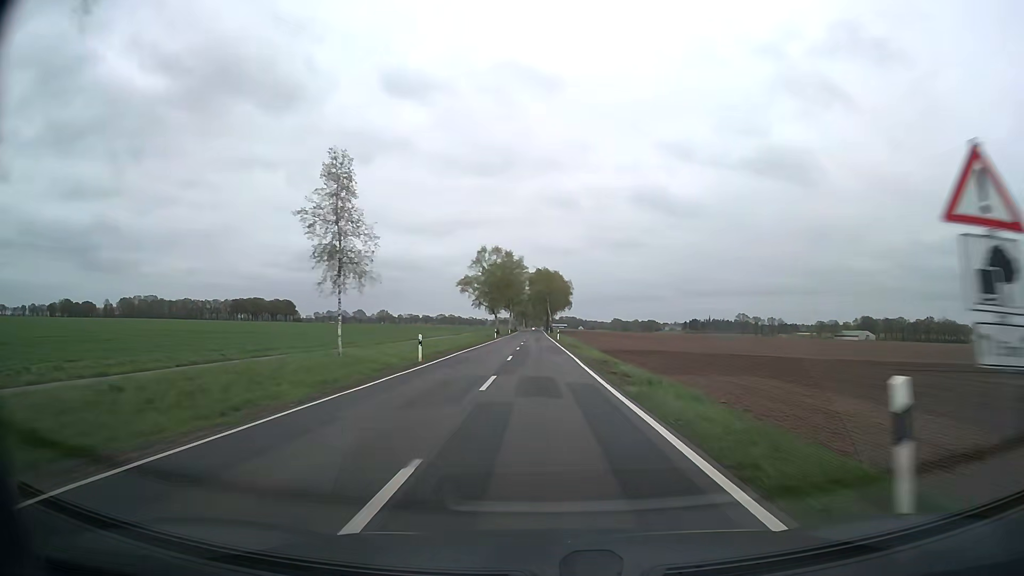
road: secondary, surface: asphalt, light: Day
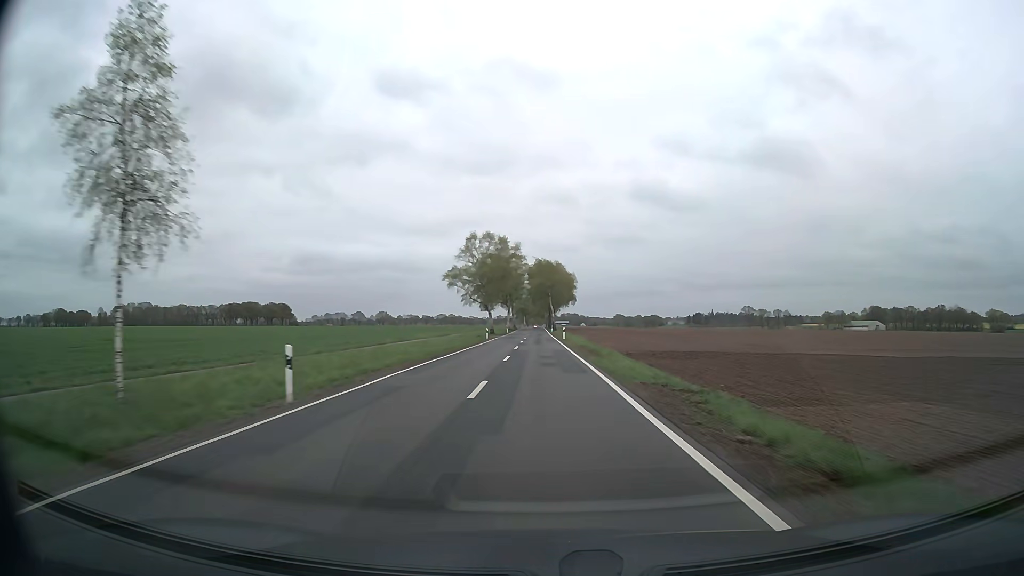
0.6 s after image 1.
(0.0, +14.9) m; 0°
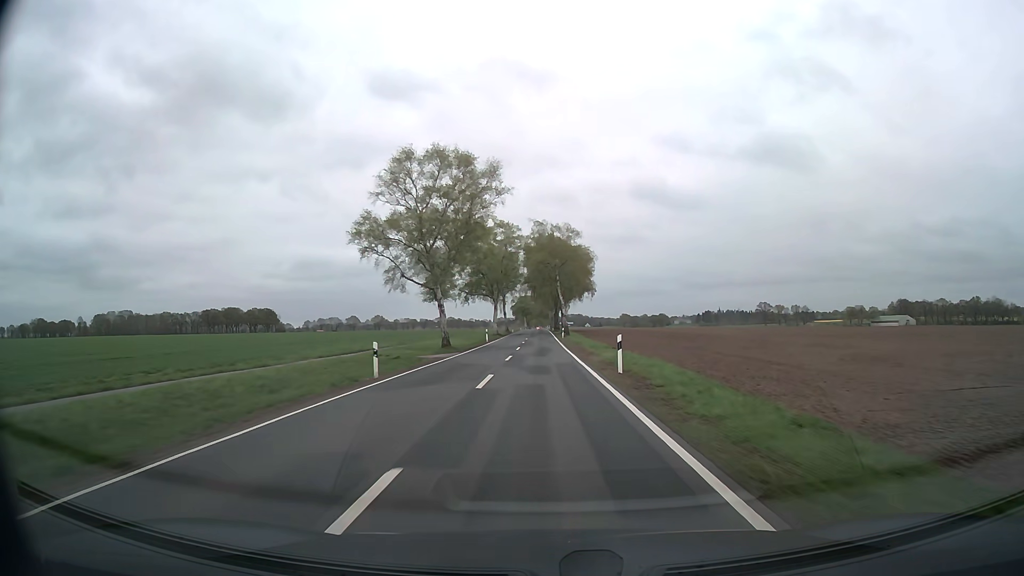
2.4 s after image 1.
(0.0, +45.5) m; 0°
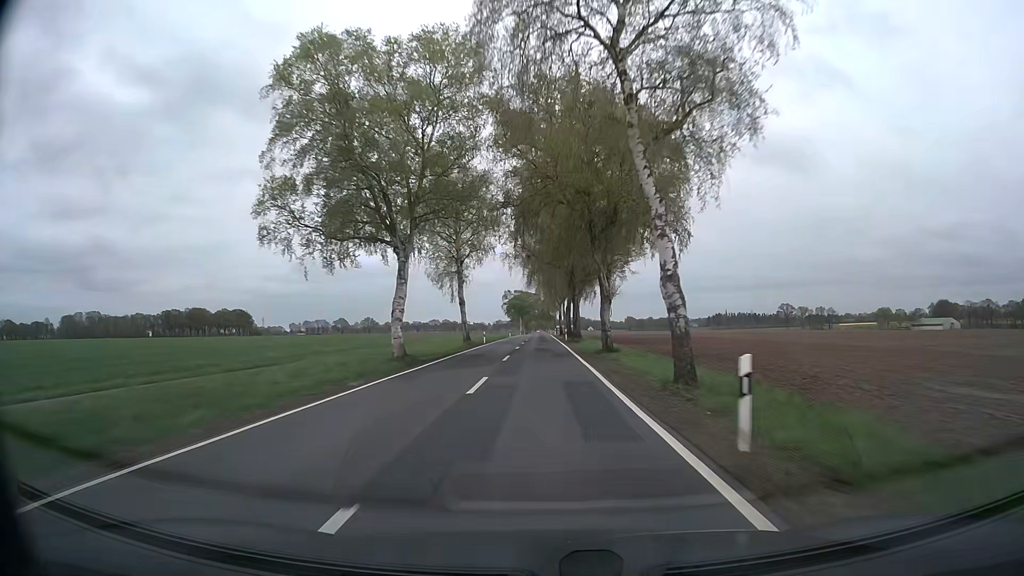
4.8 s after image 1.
(0.0, +61.8) m; 0°
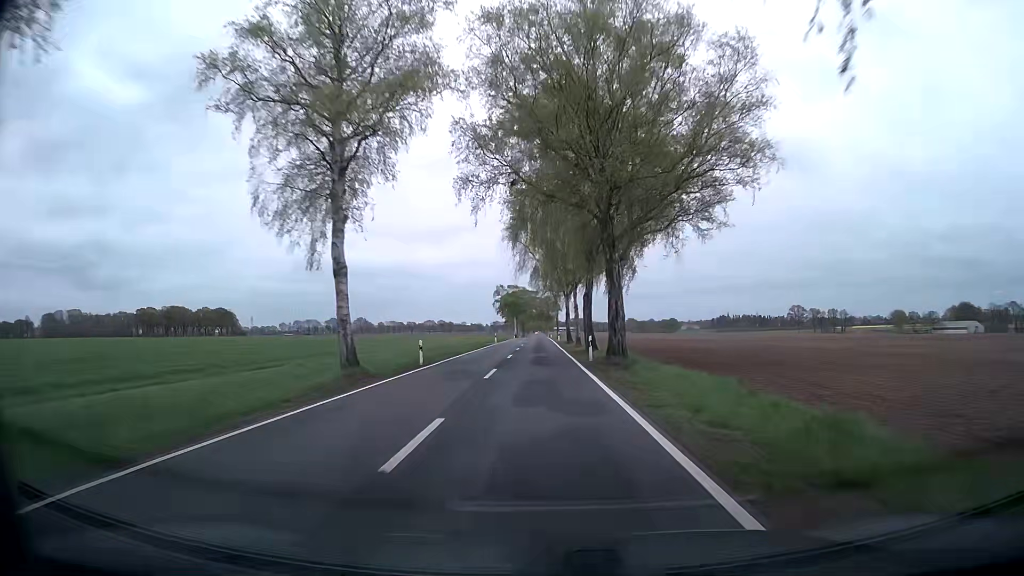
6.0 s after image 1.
(0.0, +31.1) m; 0°
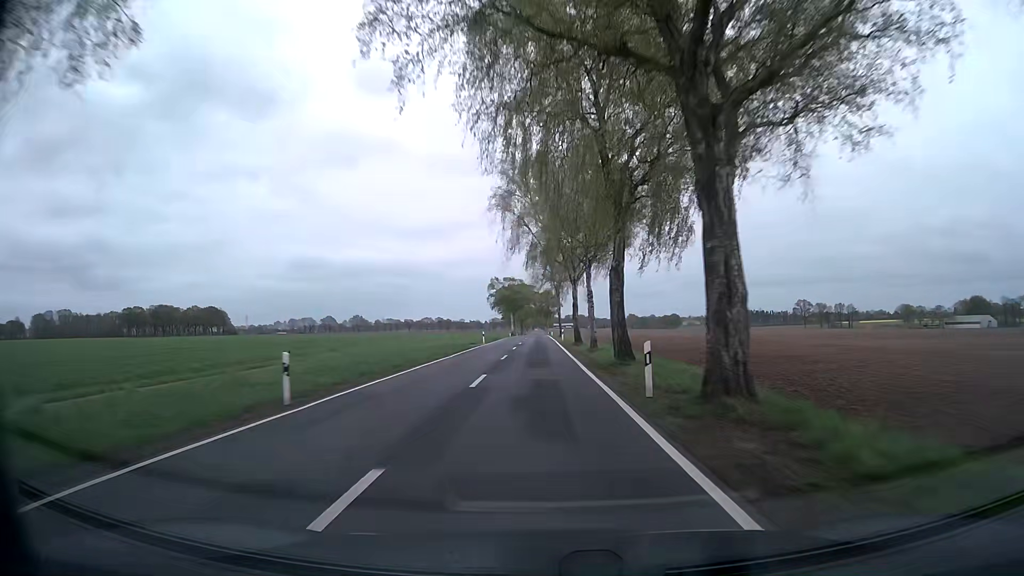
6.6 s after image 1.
(0.0, +15.6) m; 0°
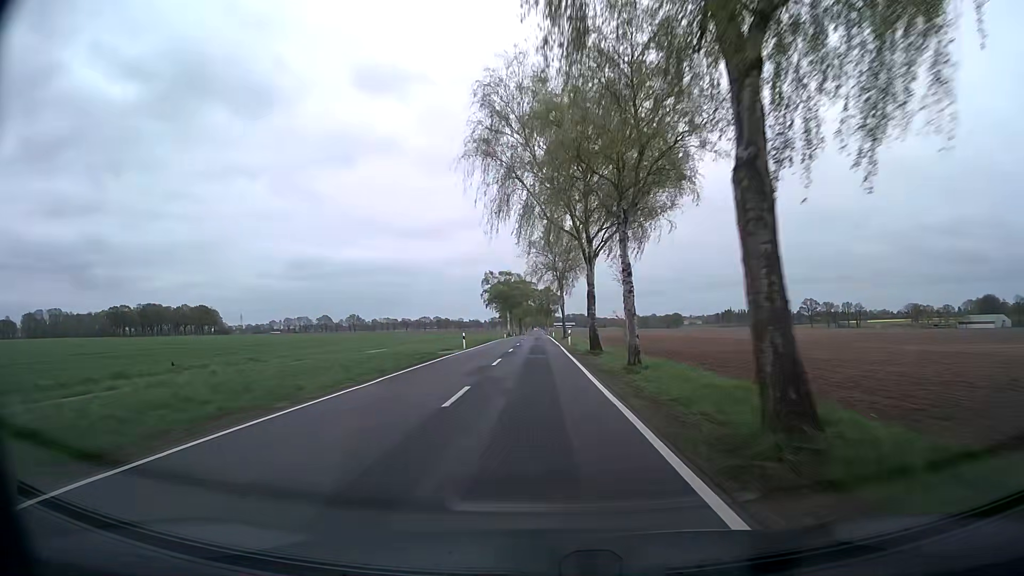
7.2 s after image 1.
(0.0, +15.7) m; 0°
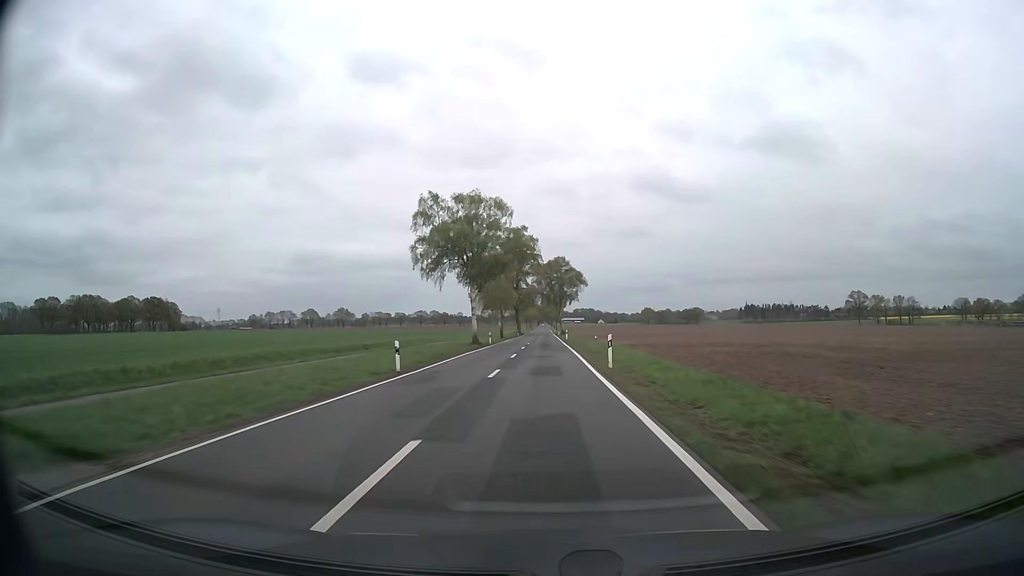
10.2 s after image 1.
(-0.5, +78.7) m; -1°
(0, +10) (0, +20) (0, +30) (0, +40) (0, +50) (0, +60) (0, +70) (0, +80) (0, +90) (+1, +100) m
